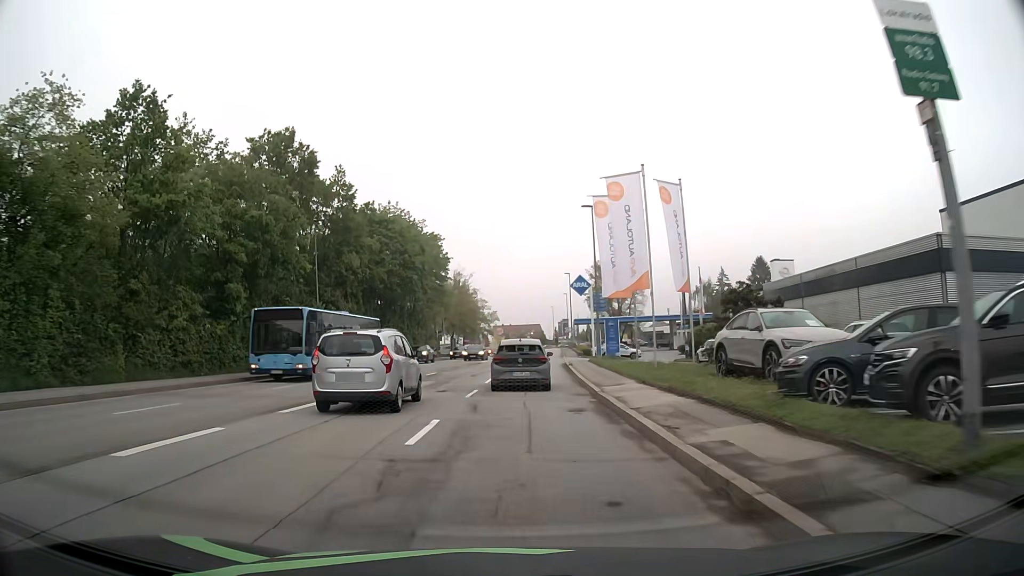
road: tertiary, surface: asphalt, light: Day
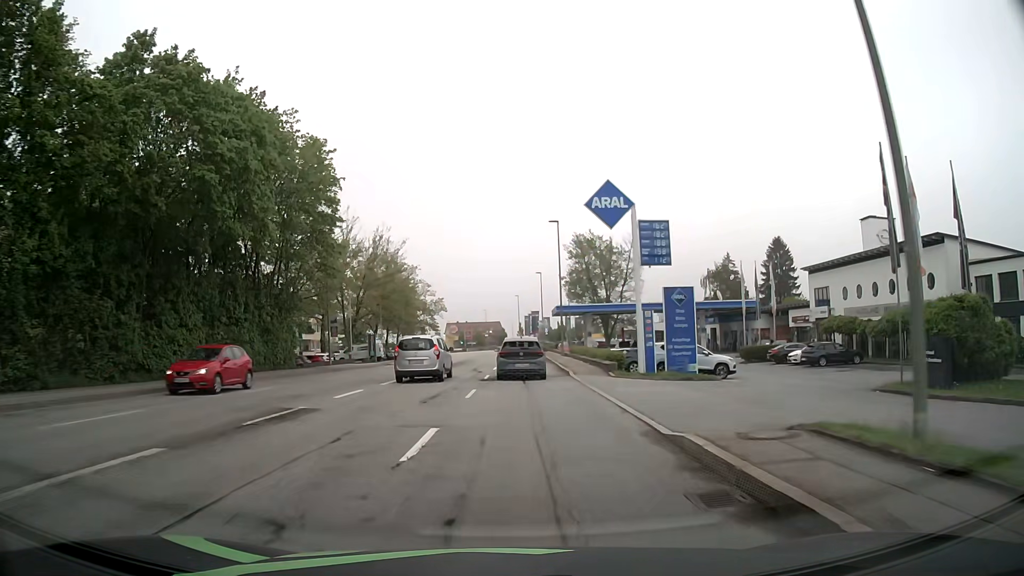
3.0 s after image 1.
(+1.2, +38.0) m; +4°
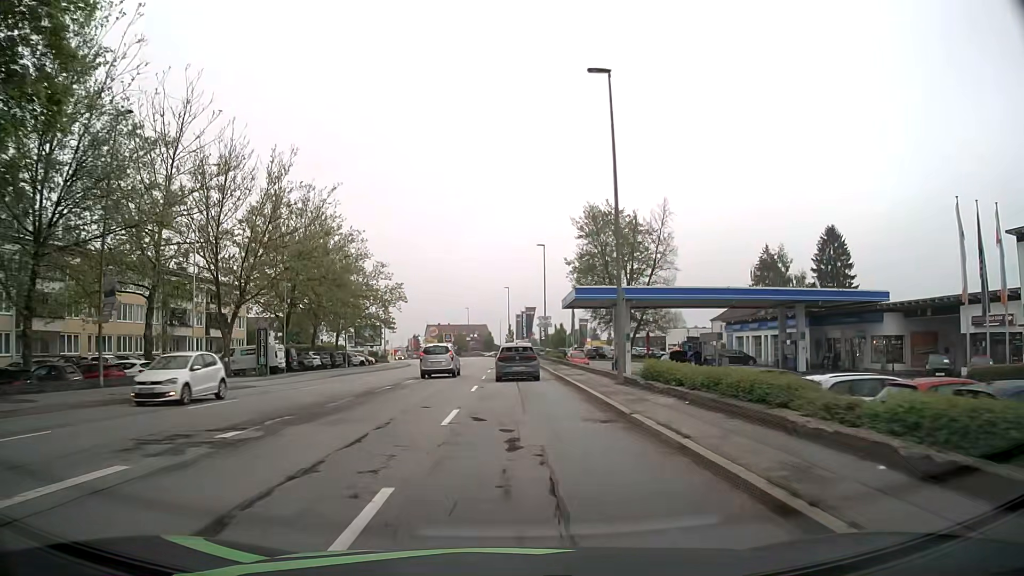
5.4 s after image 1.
(+0.3, +30.4) m; +1°
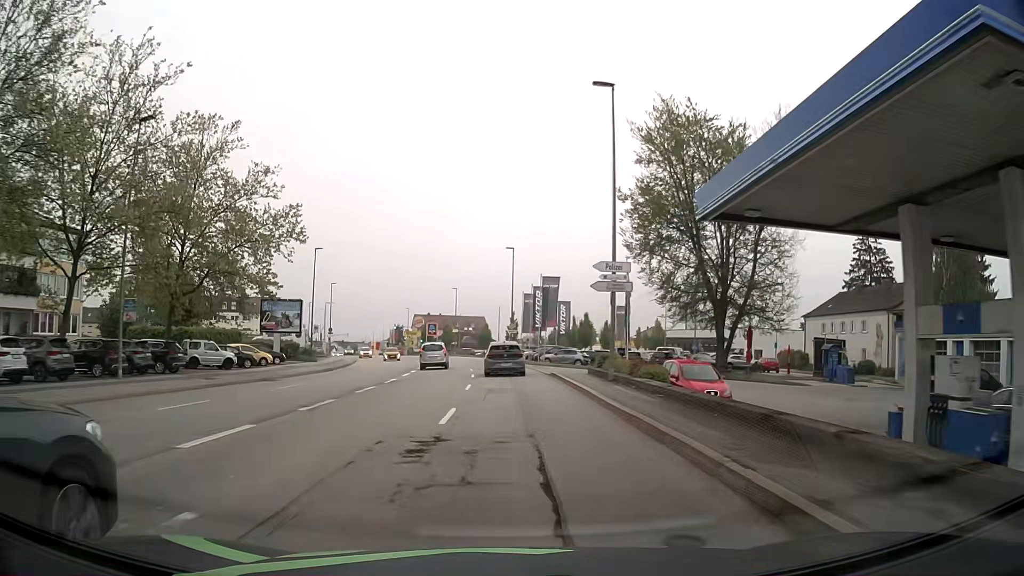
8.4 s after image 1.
(+0.3, +38.0) m; 0°
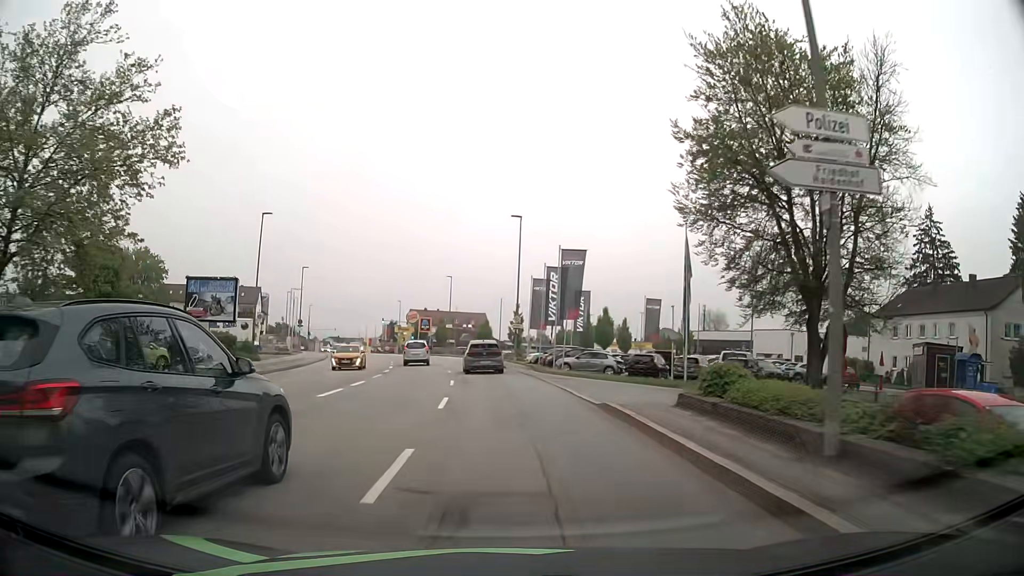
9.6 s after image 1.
(0.0, +15.2) m; 0°
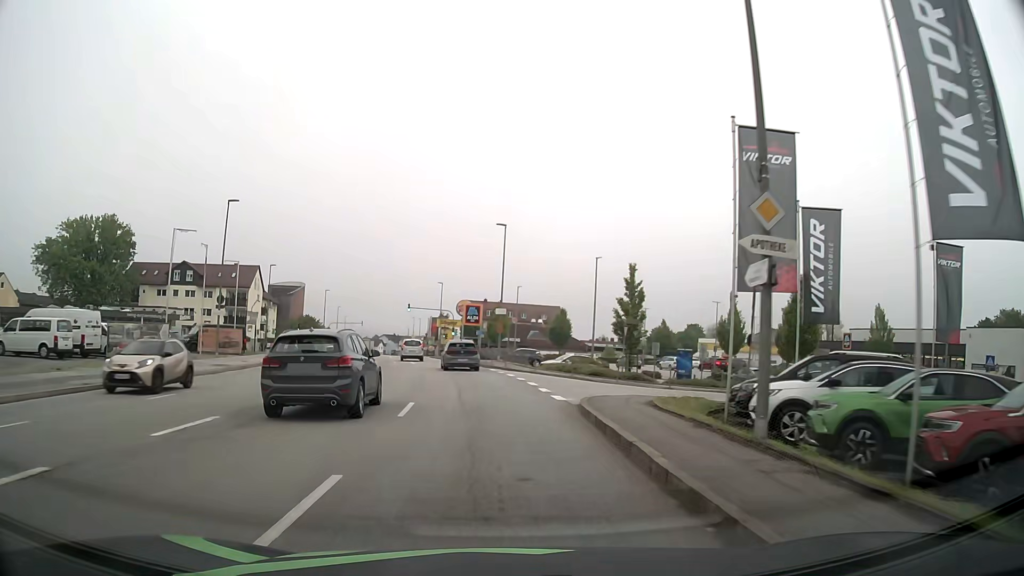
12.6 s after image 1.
(-1.5, +38.2) m; -6°
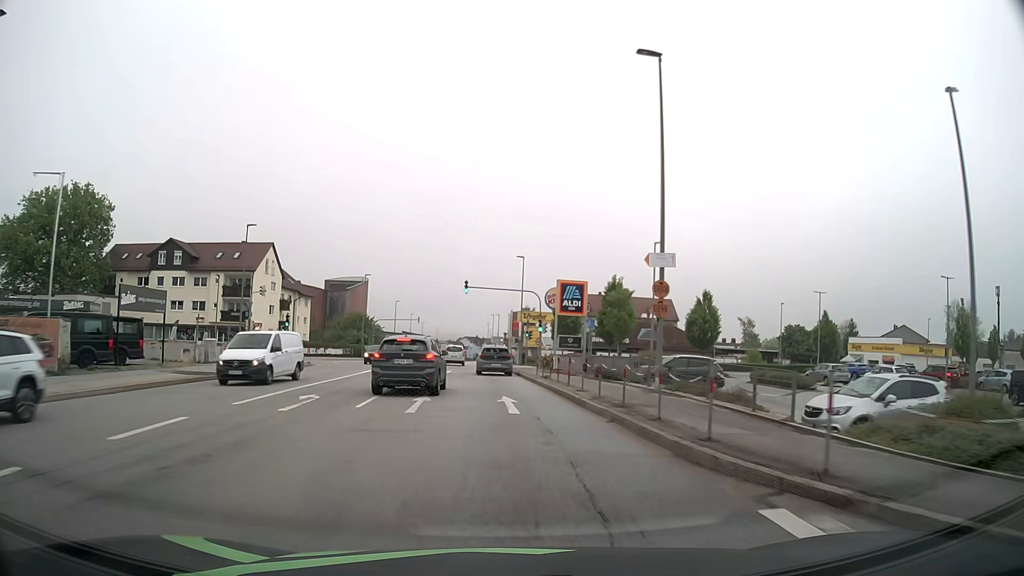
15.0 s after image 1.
(-2.1, +30.6) m; -8°
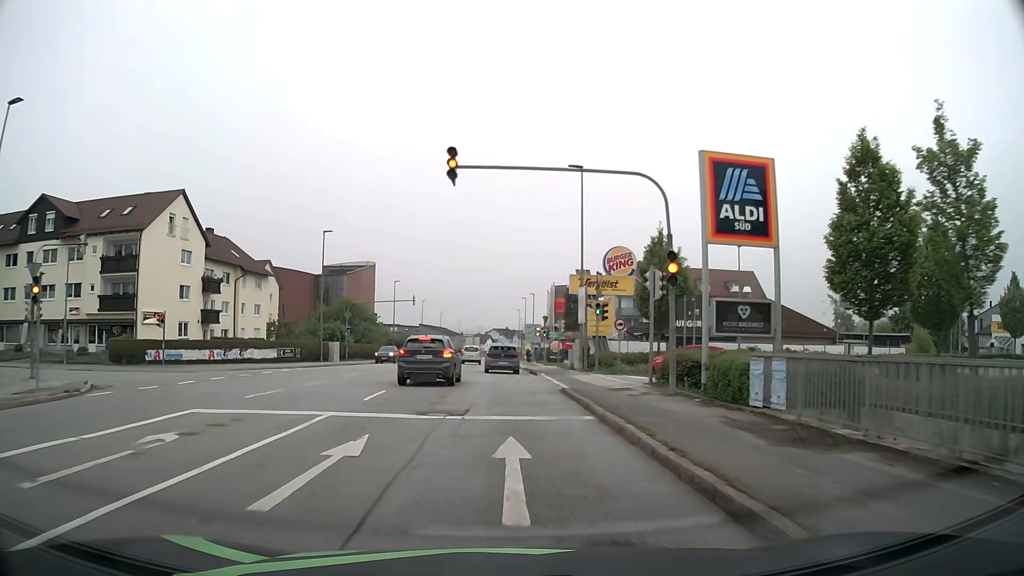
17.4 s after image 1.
(-0.7, +30.8) m; -3°
(0, +10) (0, +20) (0, +30) (-1, +40) (-1, +50) (-1, +60) (-1, +70) (-1, +80) (-1, +90) (-2, +100) m
